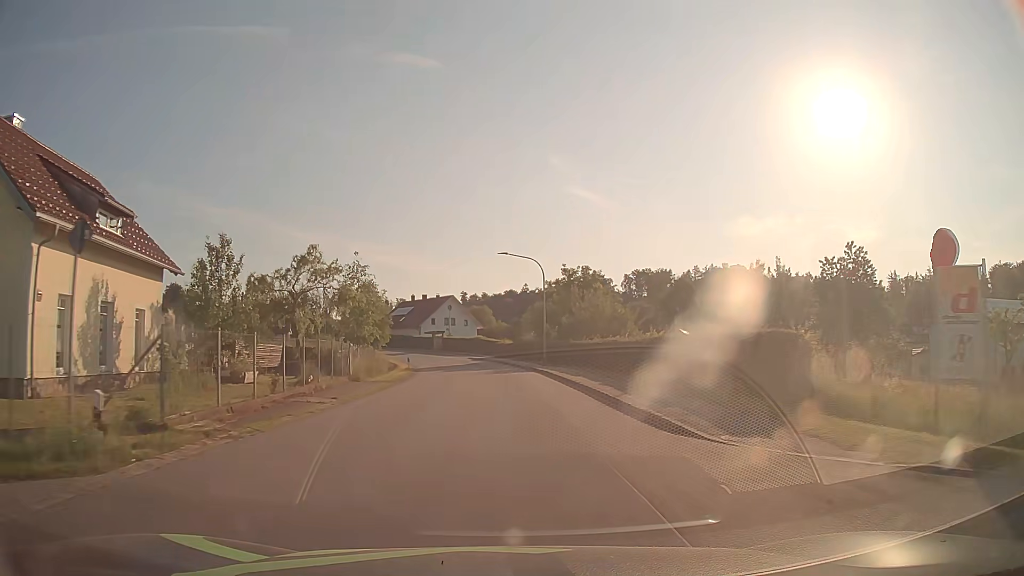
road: tertiary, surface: asphalt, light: Day
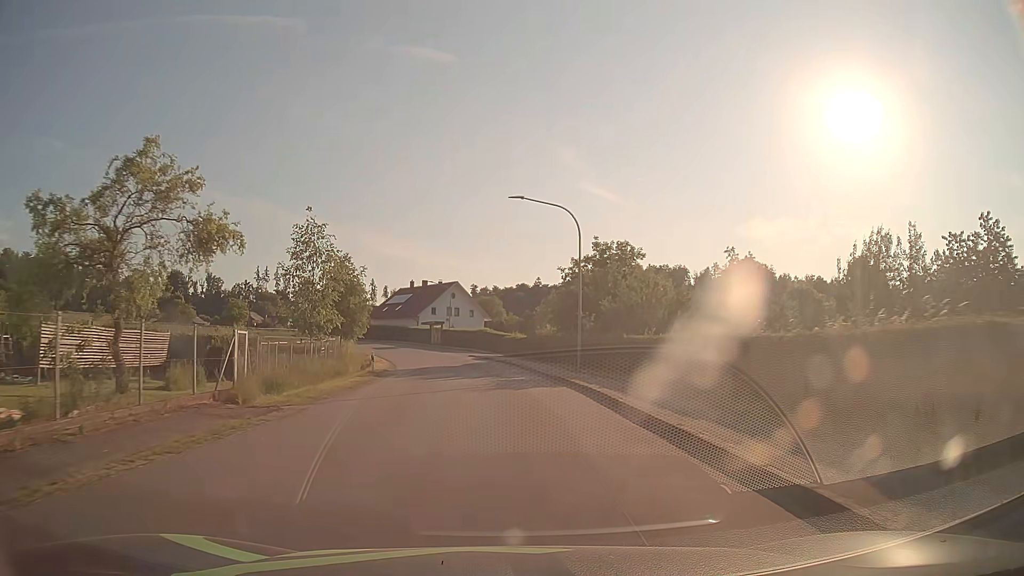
(-0.1, +15.5) m; -1°
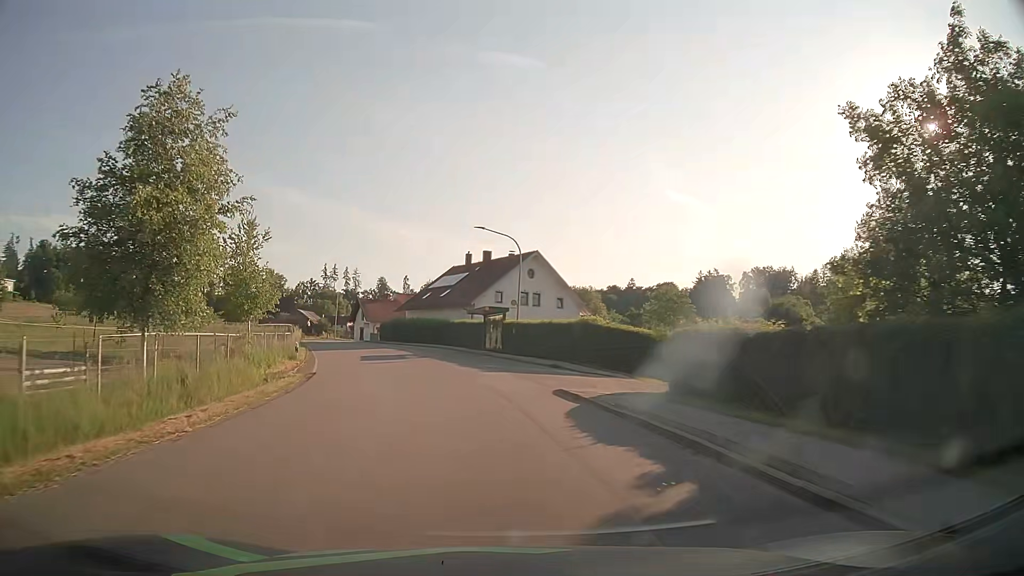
(-2.0, +38.5) m; -7°
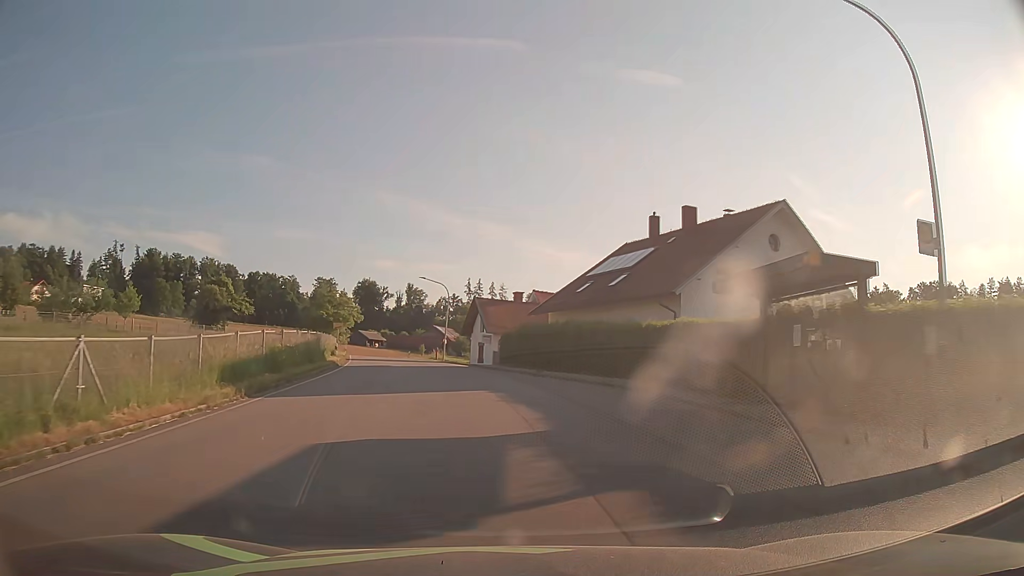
(-3.6, +30.0) m; -13°
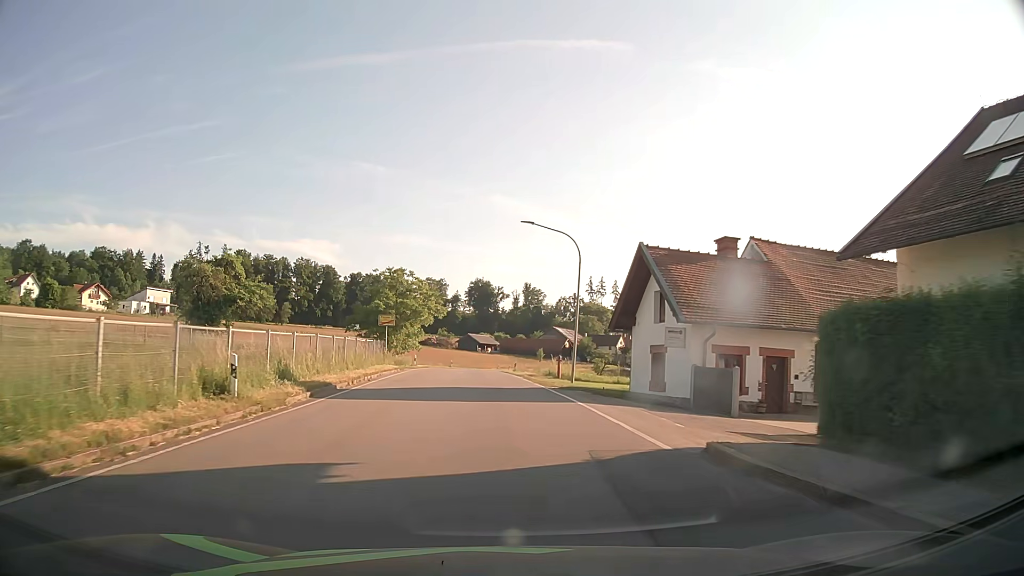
(-2.9, +29.8) m; -10°
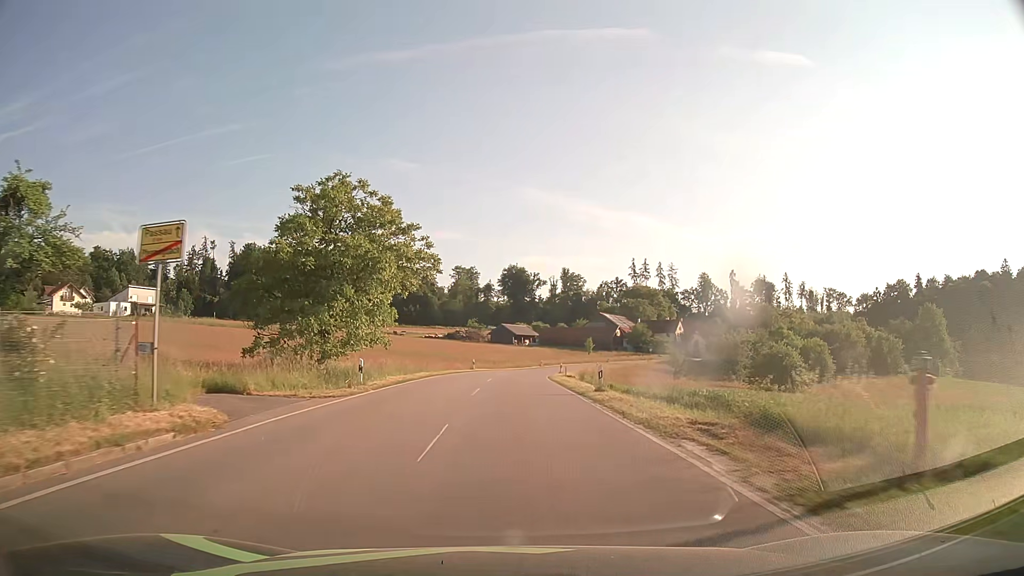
(-1.1, +31.0) m; -3°
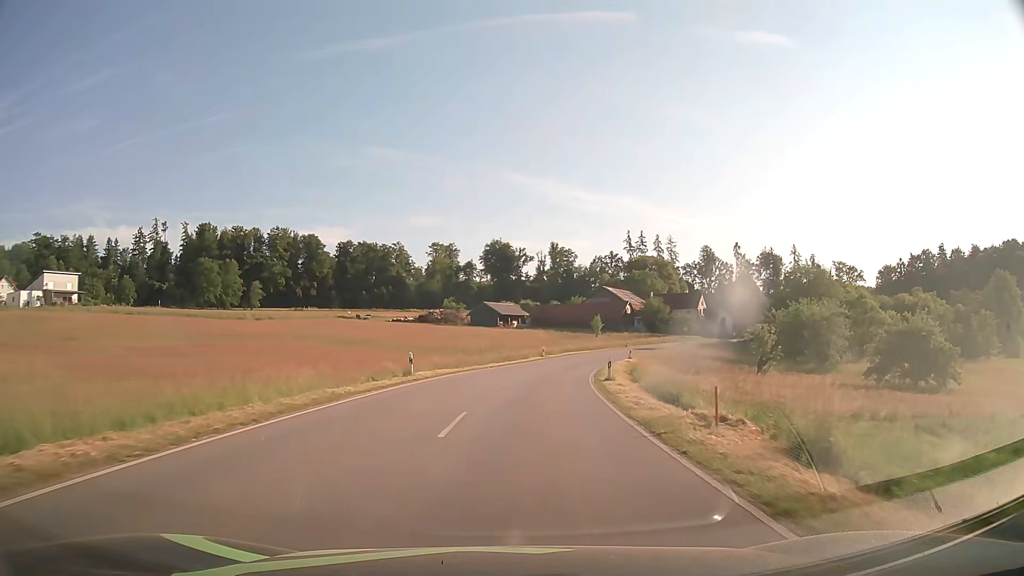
(+0.2, +34.4) m; +1°
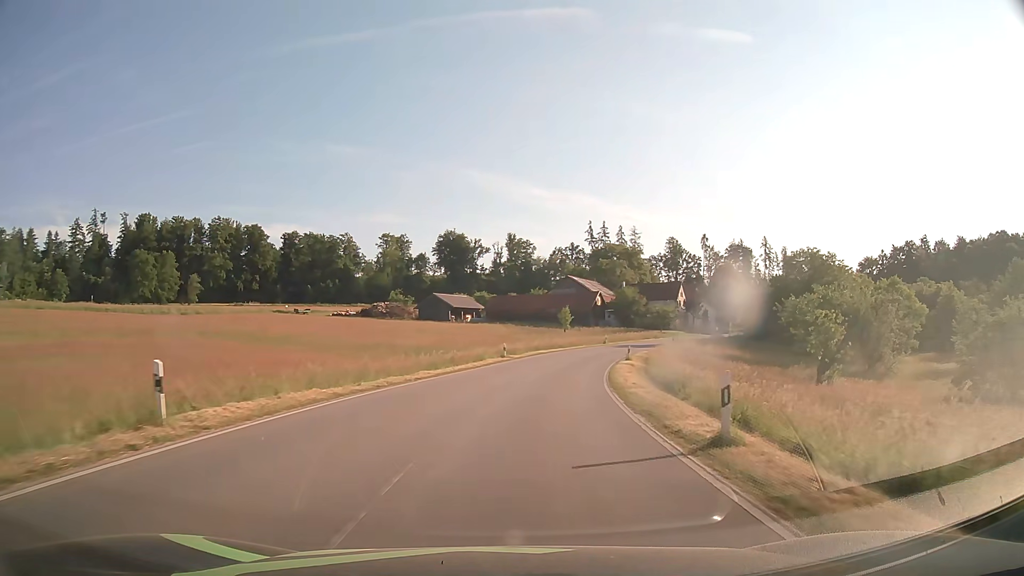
(+0.4, +18.0) m; +4°
(0, +10) (+1, +20) (+2, +30) (+4, +40) (+6, +49) (+9, +59) (+13, +68) (+17, +78) (+21, +86) (+26, +95) m
